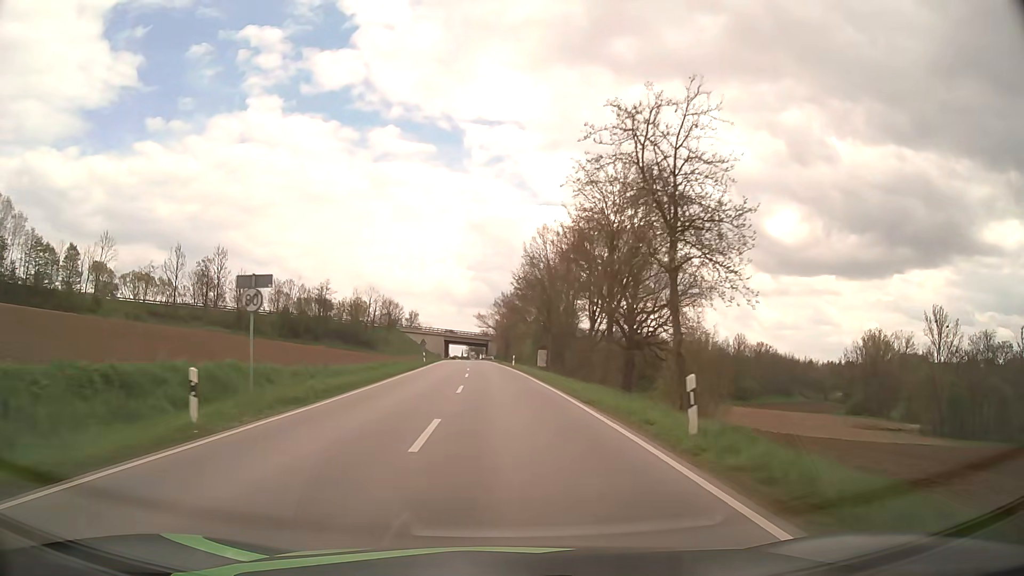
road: secondary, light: Day
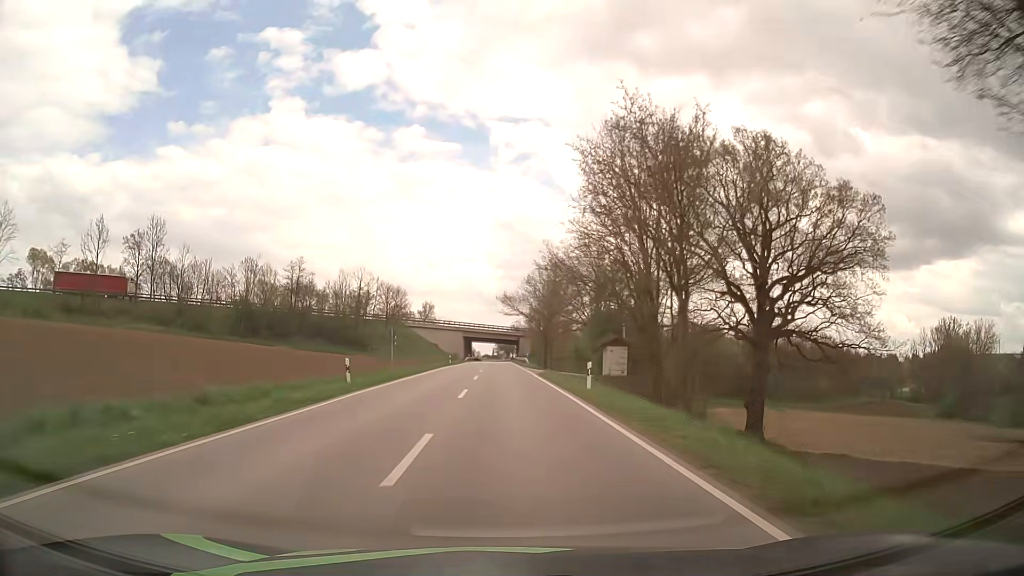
(-1.0, +38.6) m; -3°
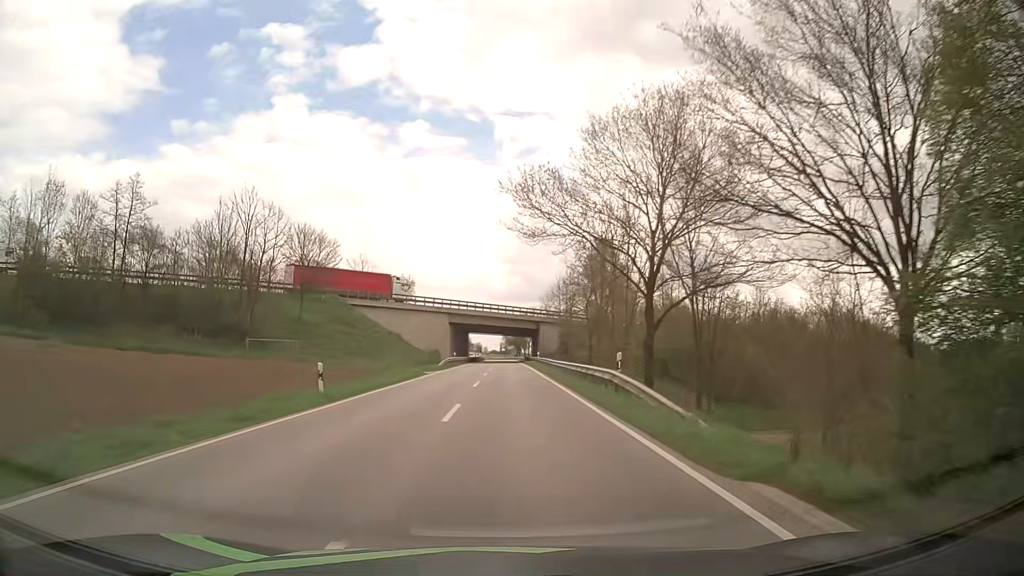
(-0.7, +54.4) m; -1°
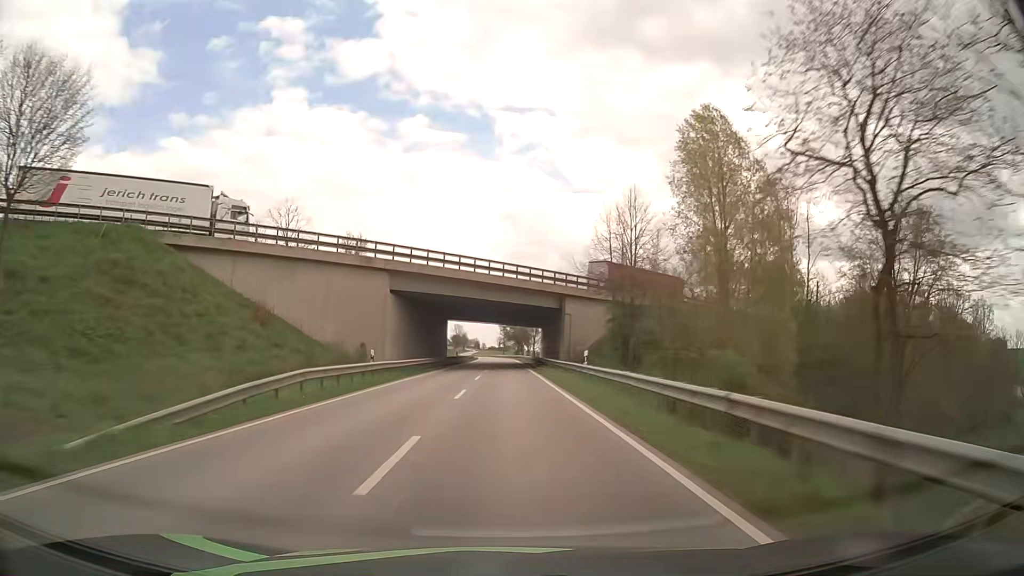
(+0.1, +42.7) m; 0°
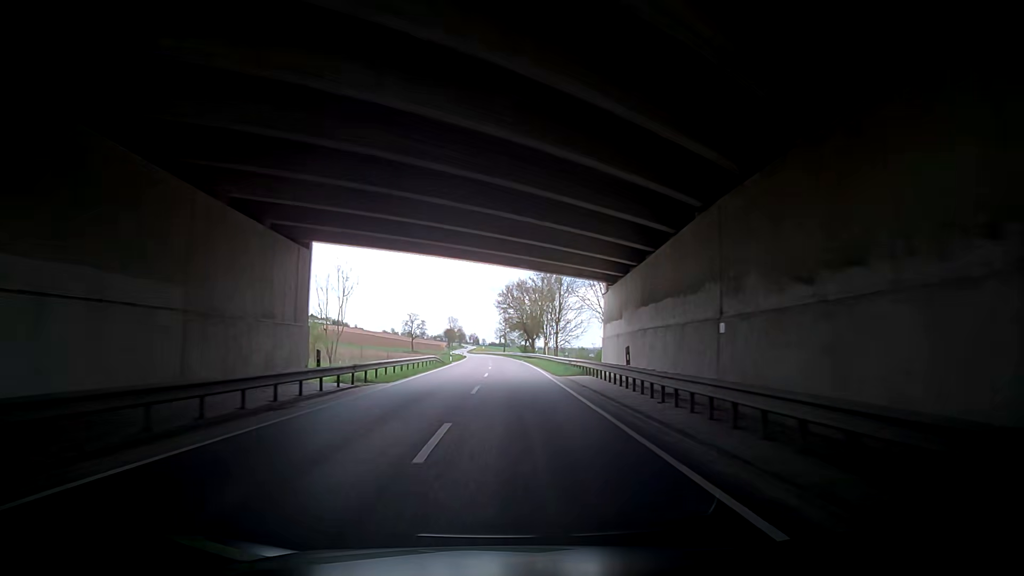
(0.0, +58.8) m; +1°
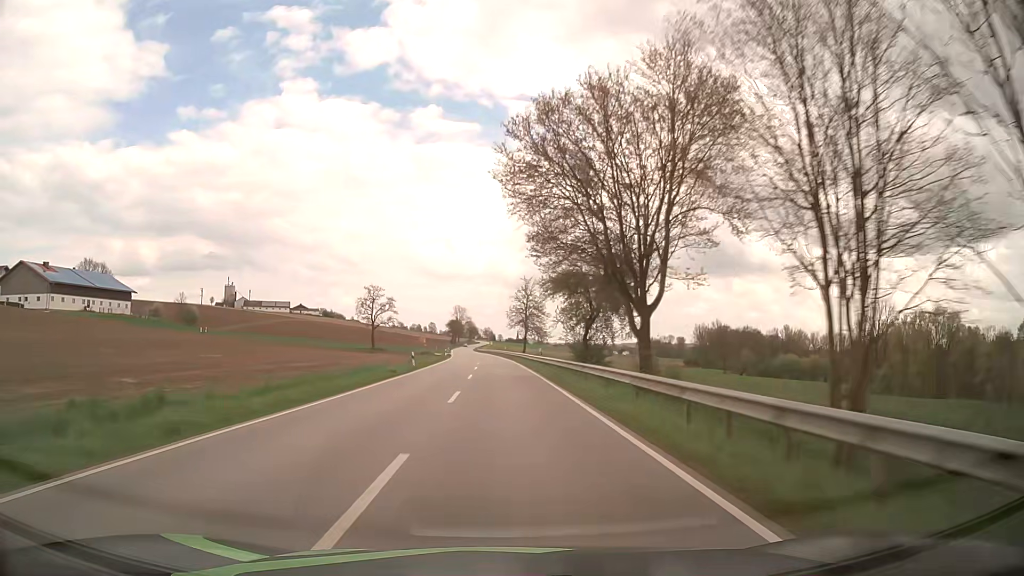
(-1.4, +75.8) m; -2°
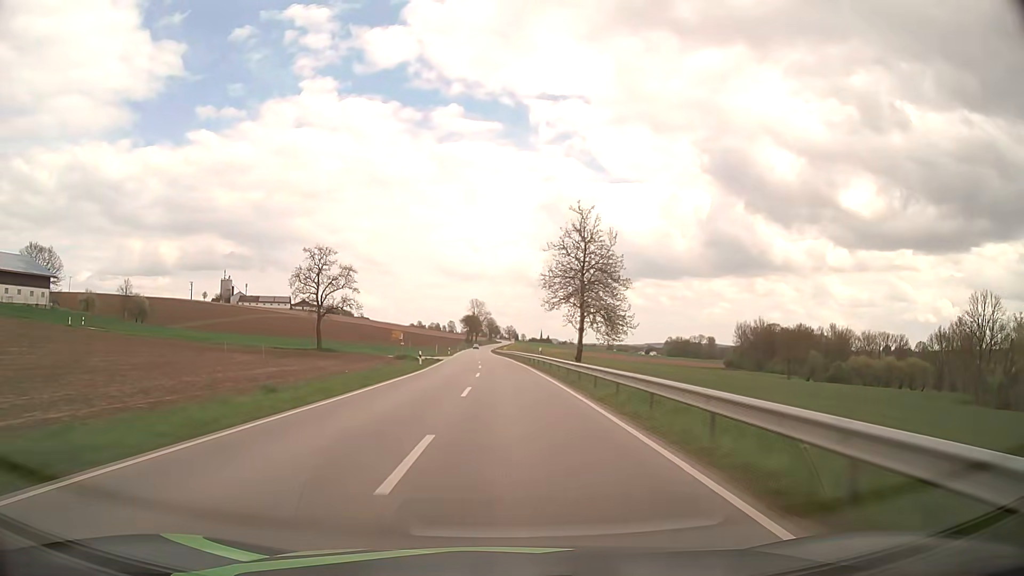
(-0.8, +46.3) m; -2°
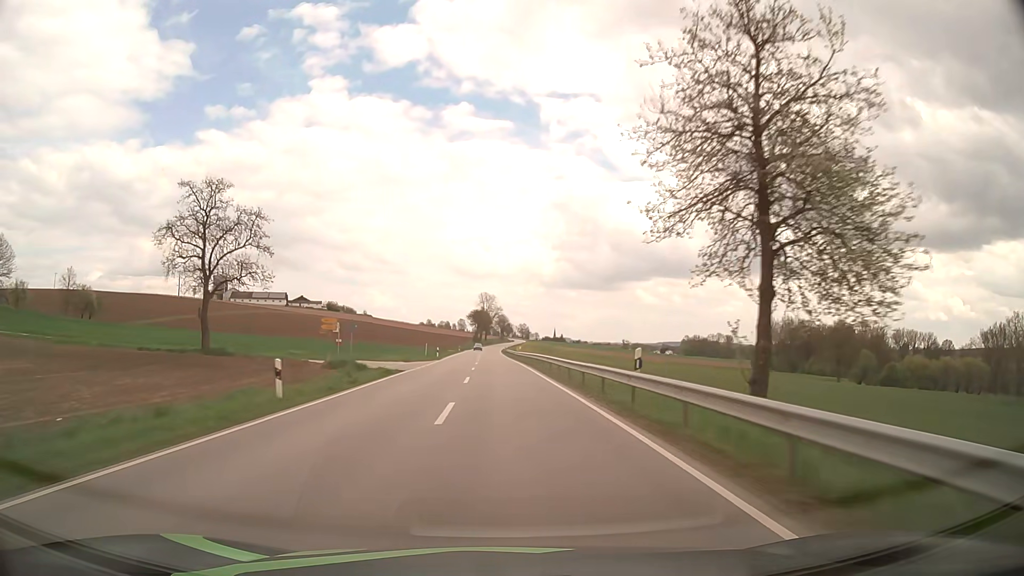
(-0.3, +30.9) m; -1°
(0, +10) (0, +20) (0, +30) (-1, +40) (-1, +50) (-1, +60) (-1, +70) (-2, +80) (-2, +90) (-2, +100) m
